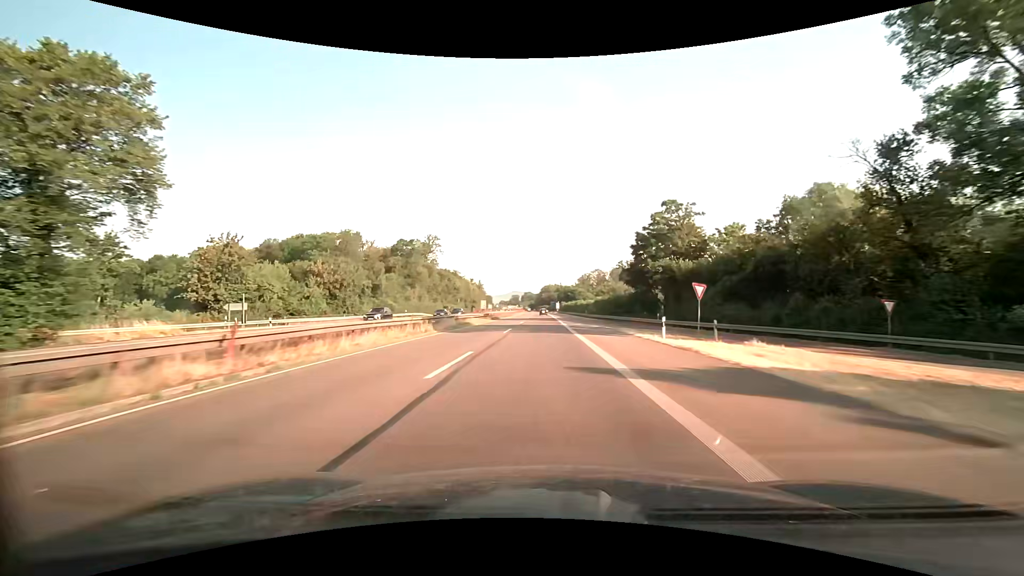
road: trunk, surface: asphalt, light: Day
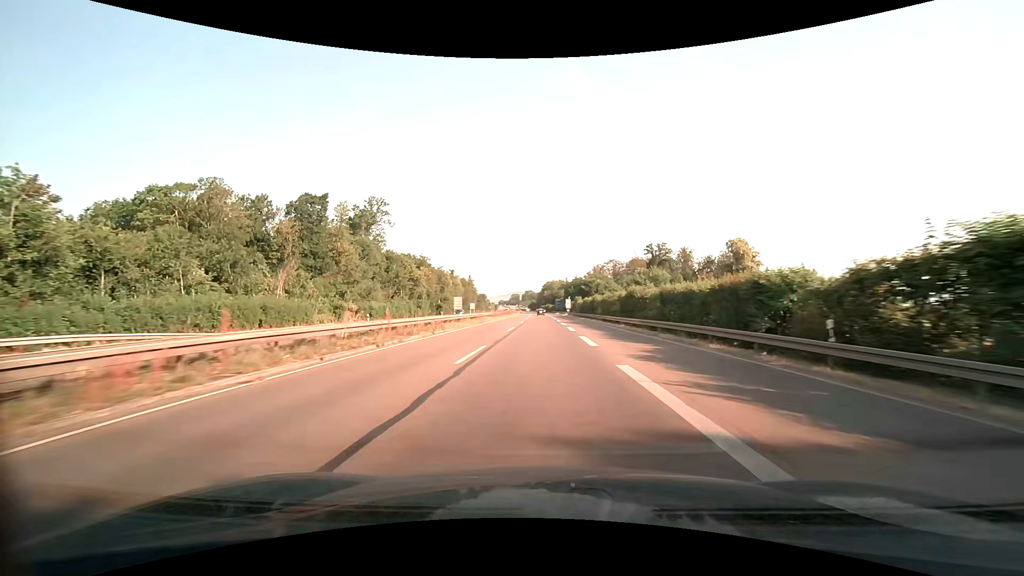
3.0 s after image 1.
(-0.2, +70.7) m; 0°
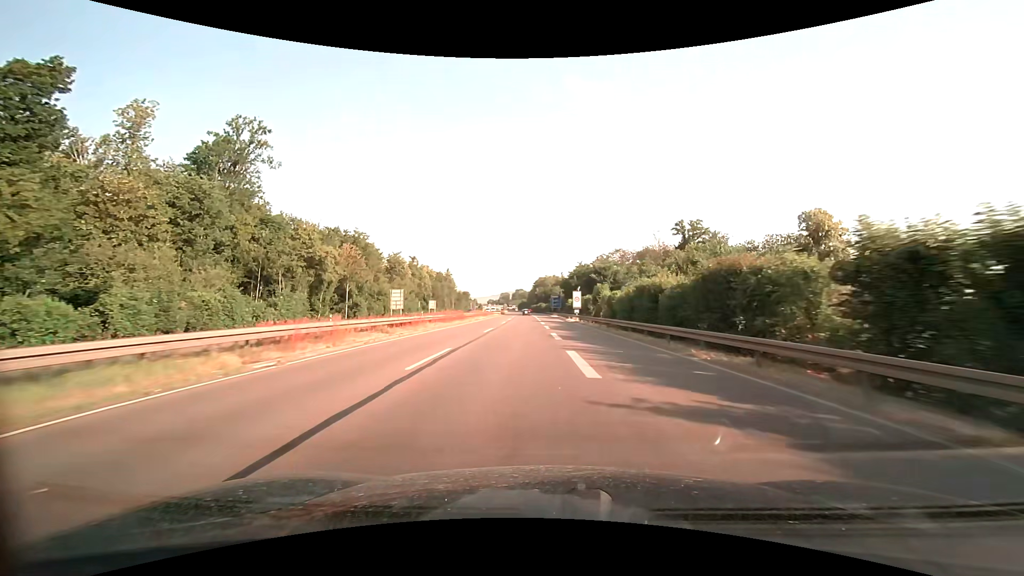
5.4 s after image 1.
(+0.4, +56.2) m; +1°
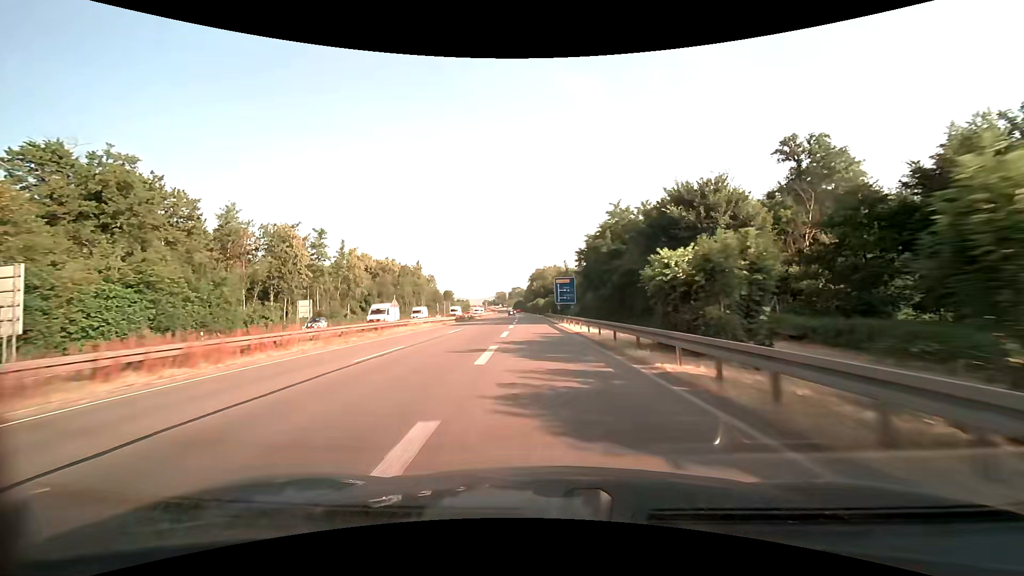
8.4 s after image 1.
(+0.3, +69.7) m; 0°
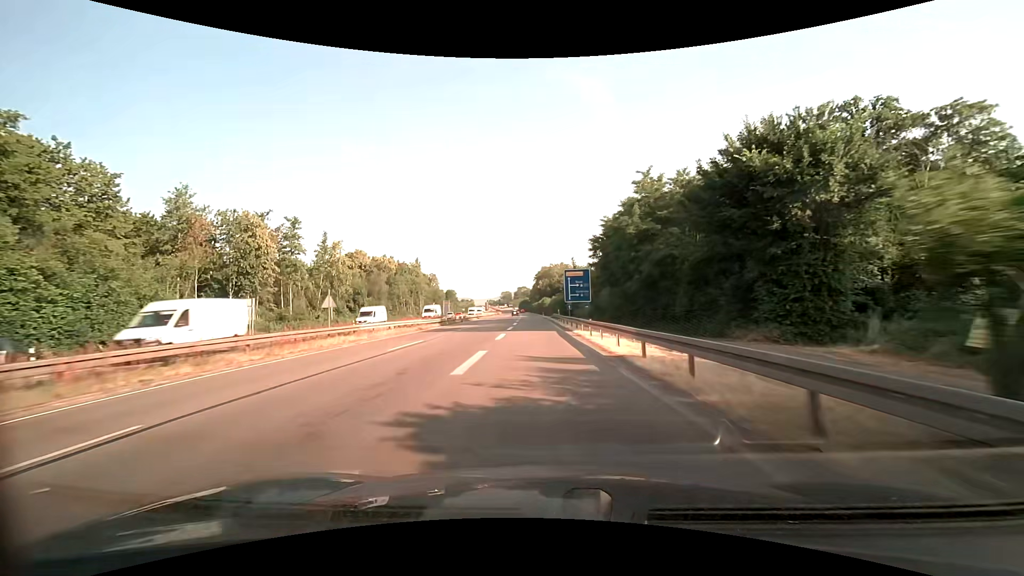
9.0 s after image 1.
(-0.1, +13.8) m; -1°
